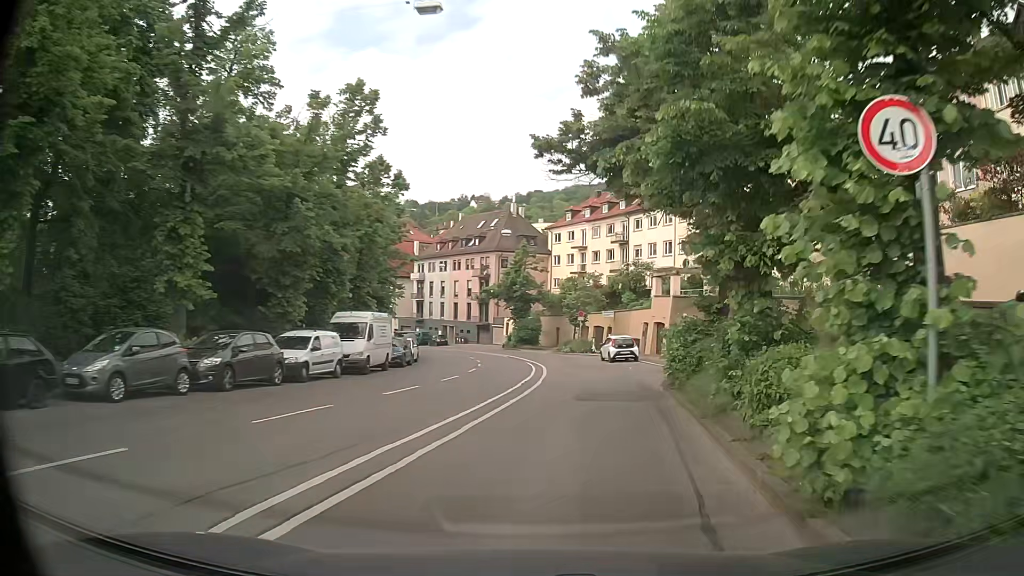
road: secondary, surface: asphalt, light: Day
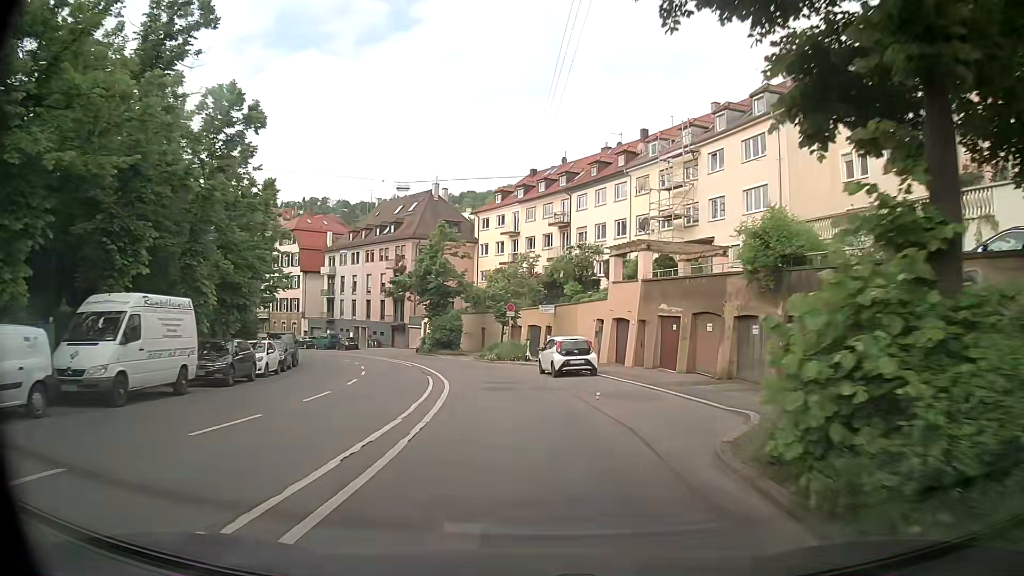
(+0.9, +12.7) m; +6°
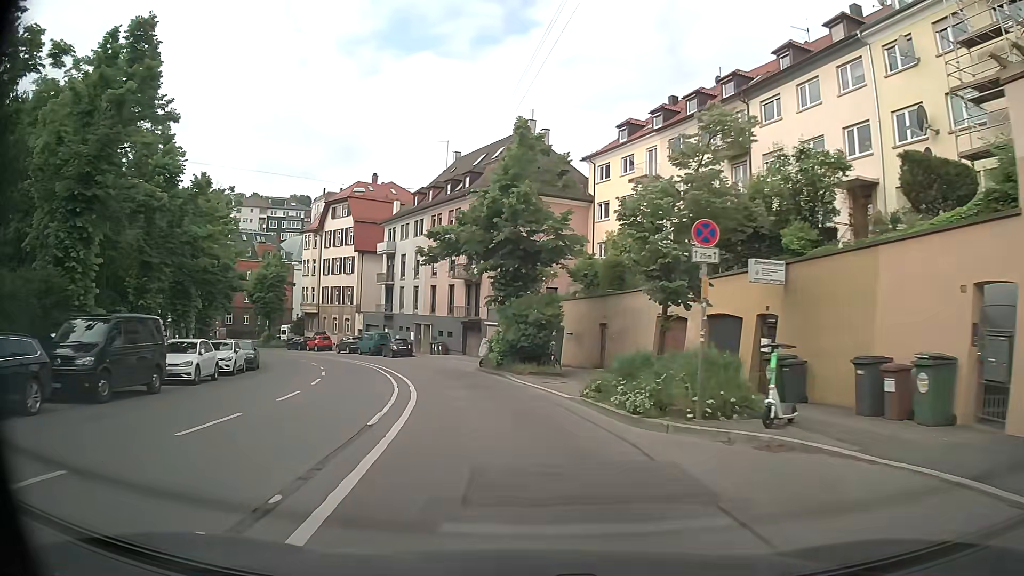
(-1.6, +25.2) m; -10°
(0, +10) (-2, +20) (-4, +30) (-7, +39) (-11, +48) (-16, +57) (-22, +65) (-28, +73) (-35, +80) (-43, +86) m
